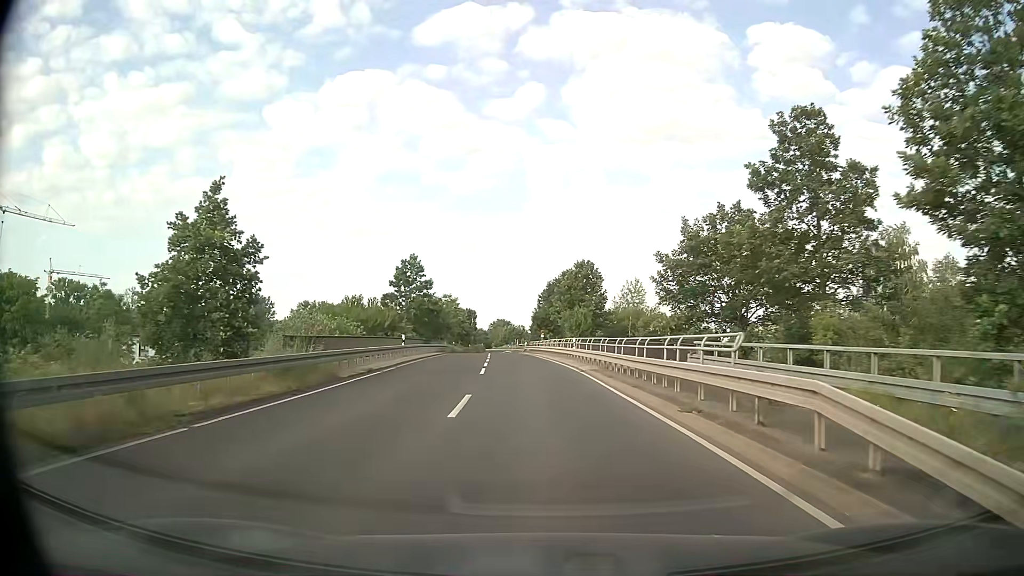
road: tertiary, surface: asphalt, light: Day
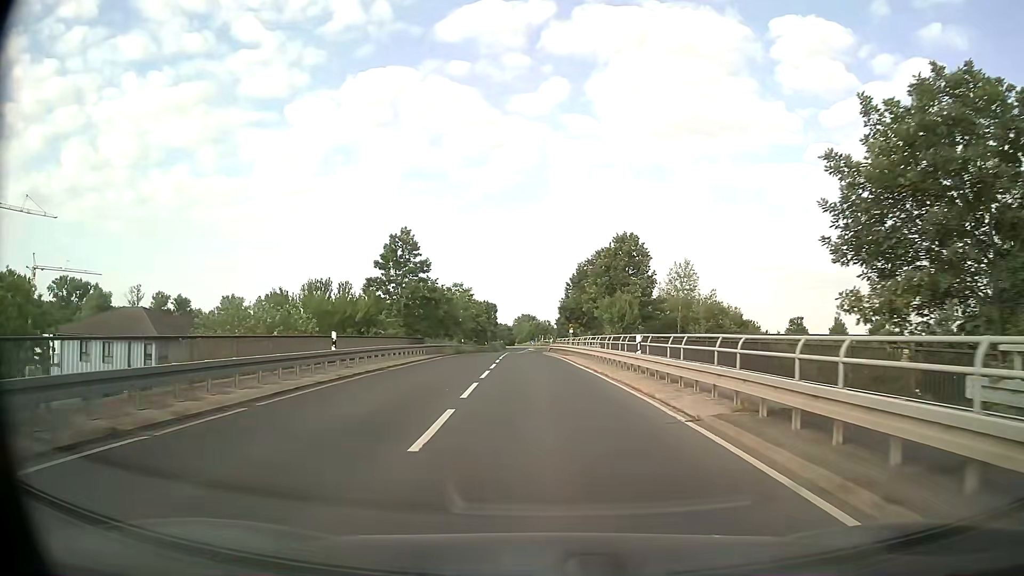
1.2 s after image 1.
(-0.4, +15.7) m; -2°
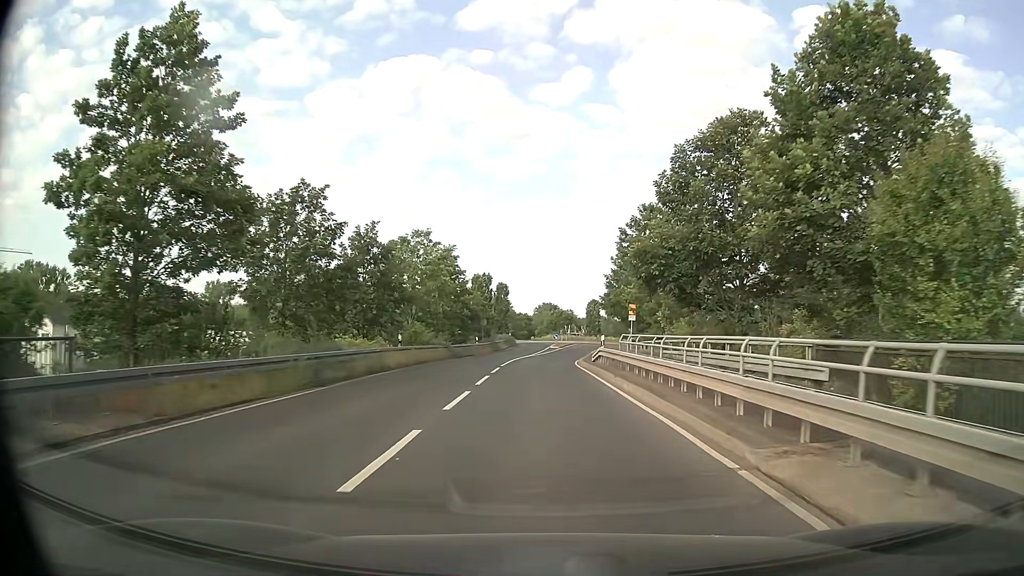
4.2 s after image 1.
(-0.8, +38.3) m; -2°
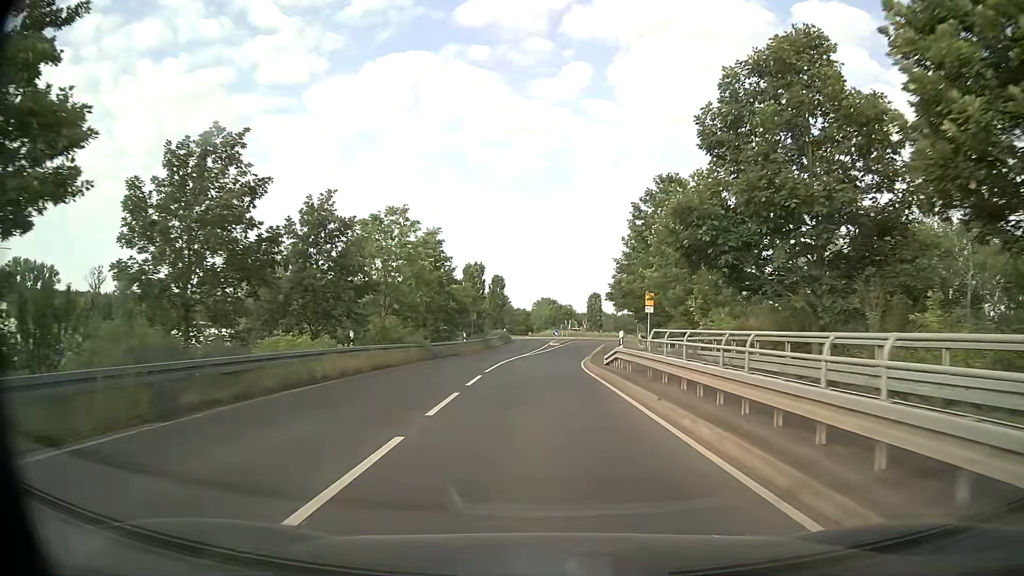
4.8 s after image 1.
(0.0, +7.4) m; 0°
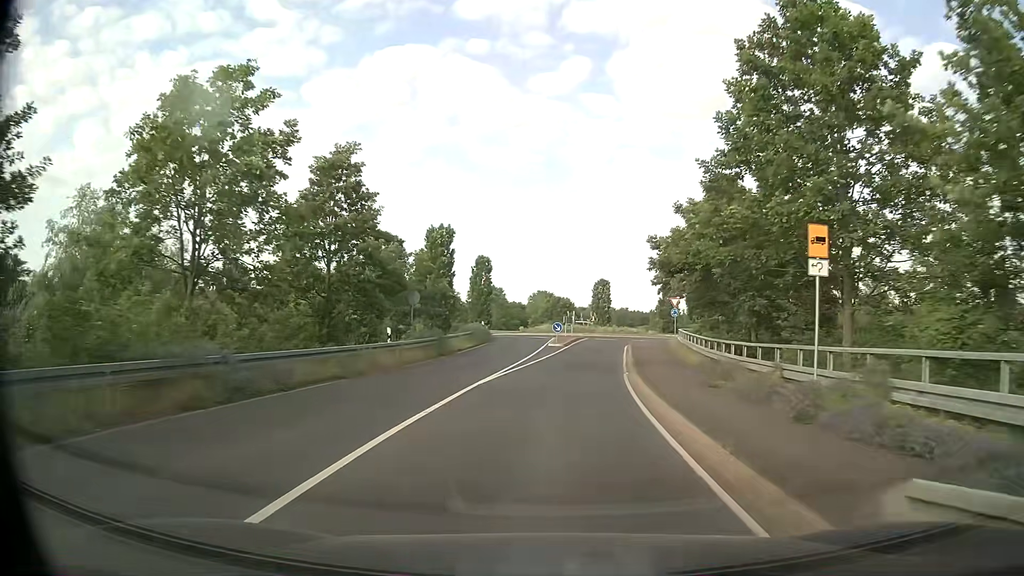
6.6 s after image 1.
(-0.1, +21.9) m; 0°
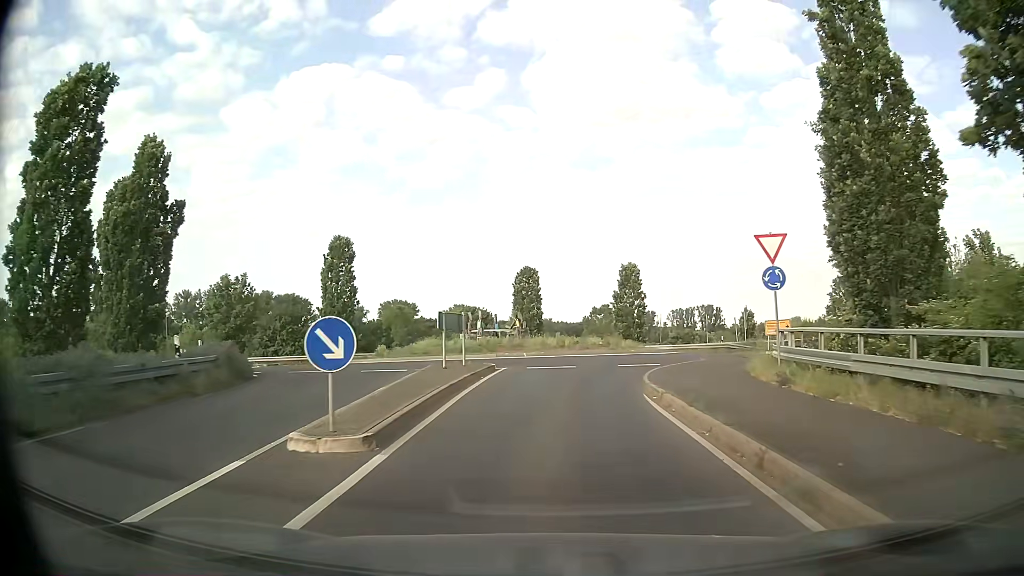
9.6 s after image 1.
(+2.1, +33.5) m; +7°
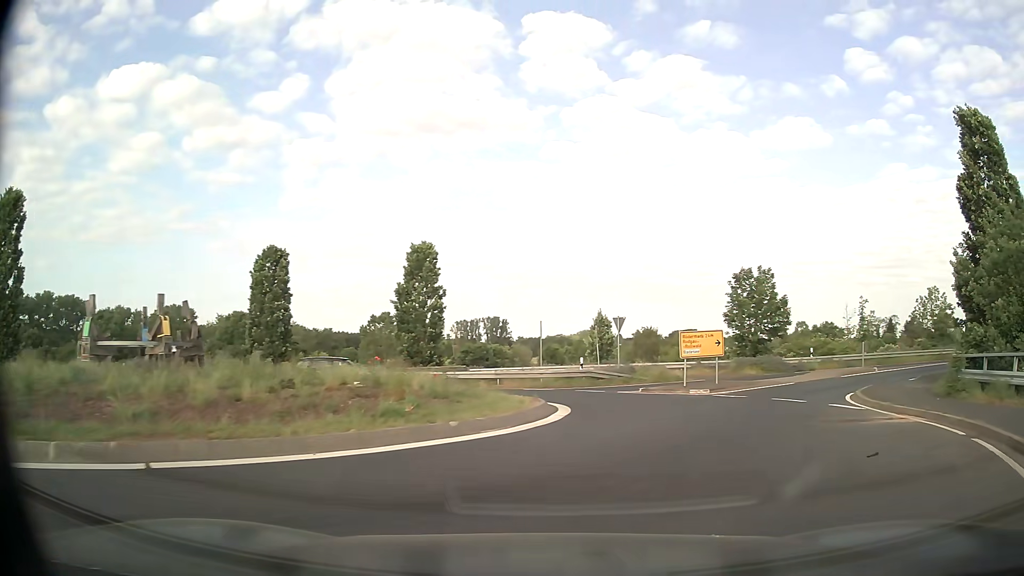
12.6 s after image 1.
(+1.7, +22.2) m; +18°
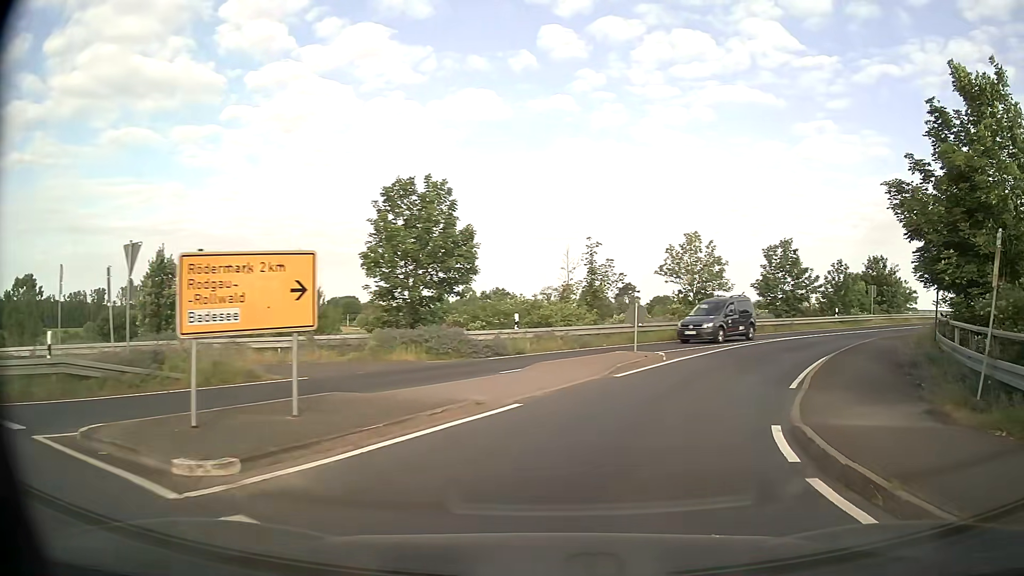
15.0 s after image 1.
(+4.7, +17.5) m; +29°
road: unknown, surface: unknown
(+1, +10) (+5, +19) (+11, +27) (+18, +35) (+25, +41) (+33, +48) (+40, +54) (+48, +60) (+56, +66) (+64, +72) m
